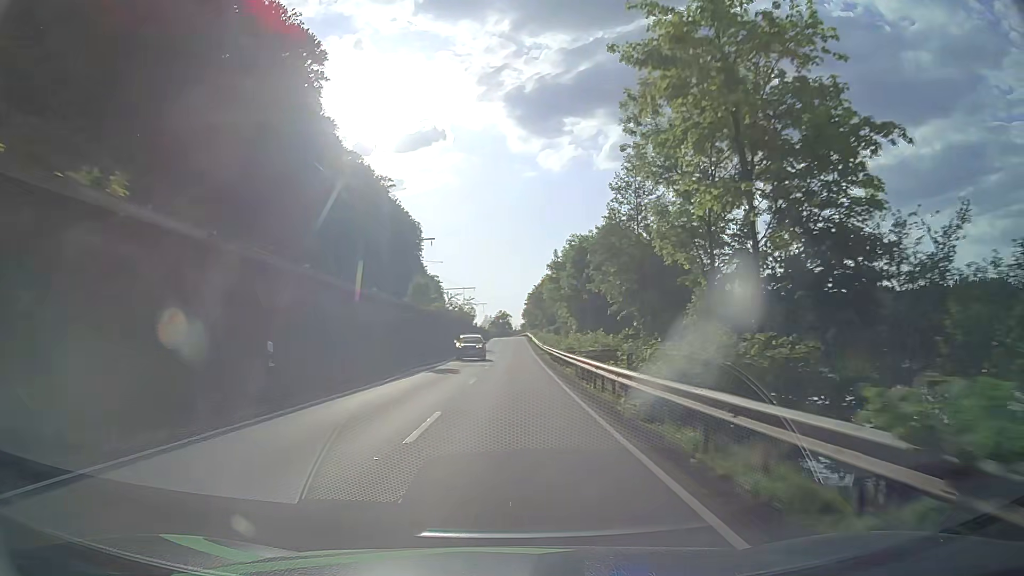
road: primary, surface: asphalt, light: Day
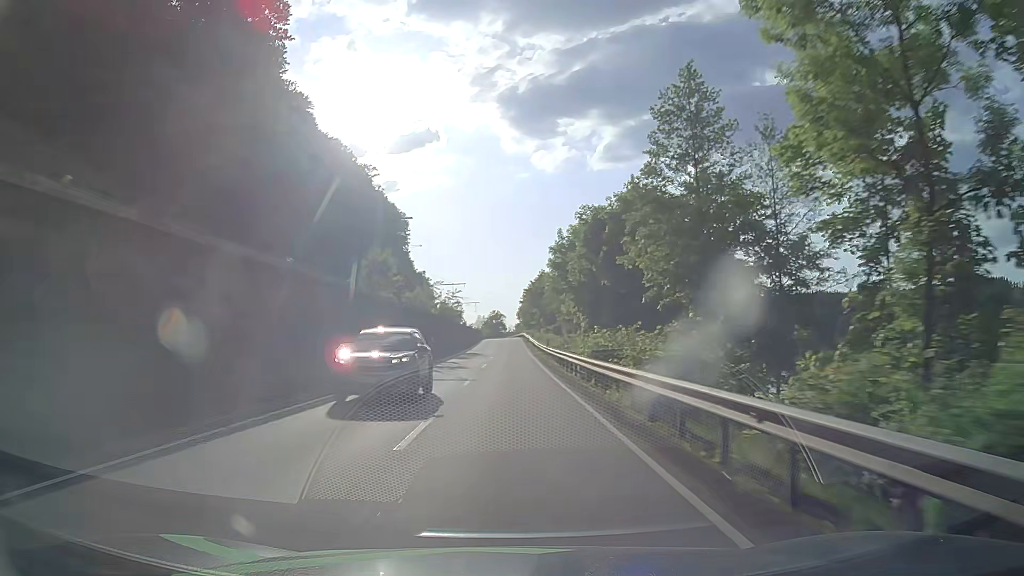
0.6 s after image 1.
(+0.1, +12.9) m; 0°
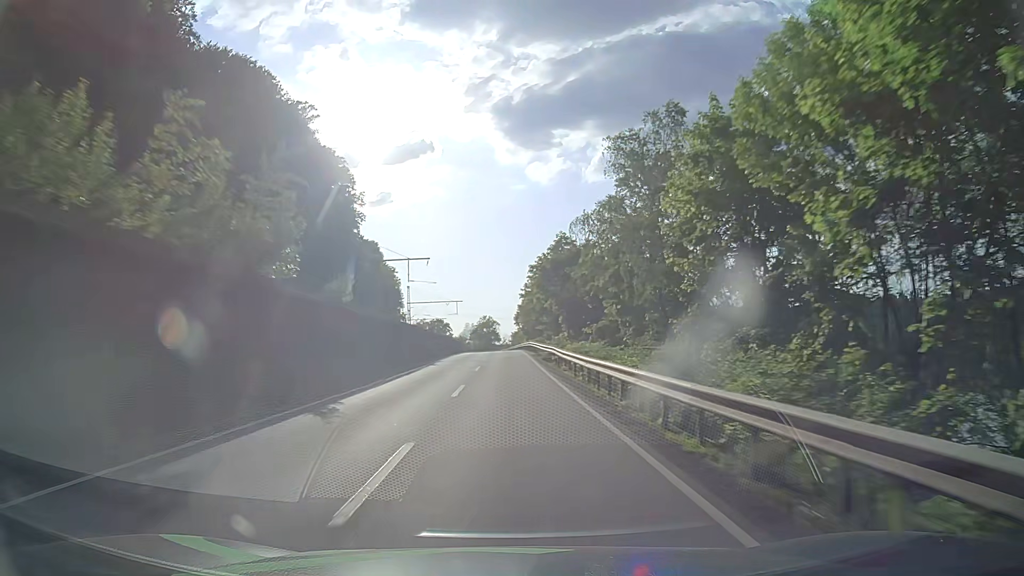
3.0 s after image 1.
(+0.1, +51.2) m; 0°
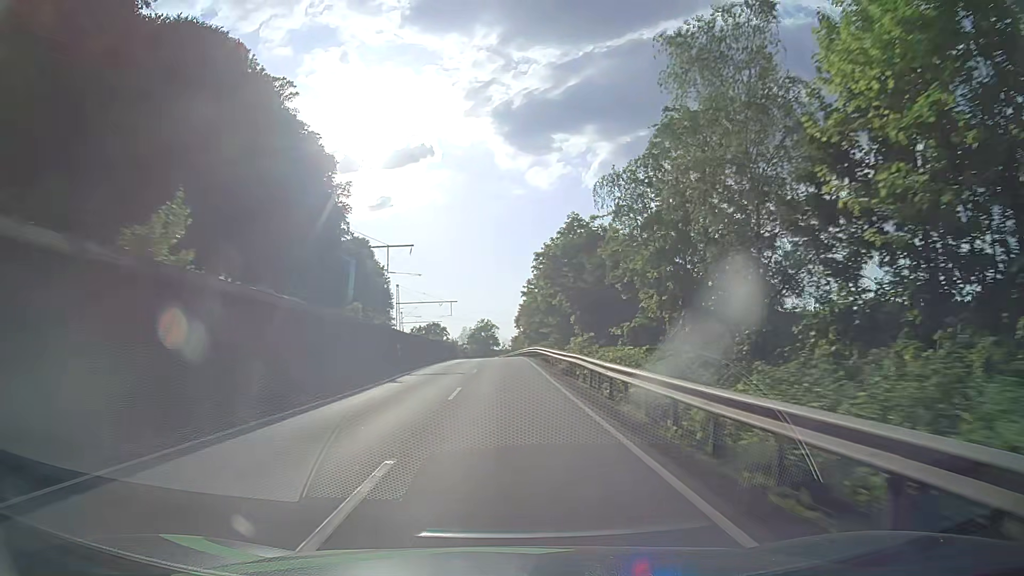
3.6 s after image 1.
(+0.1, +12.8) m; 0°
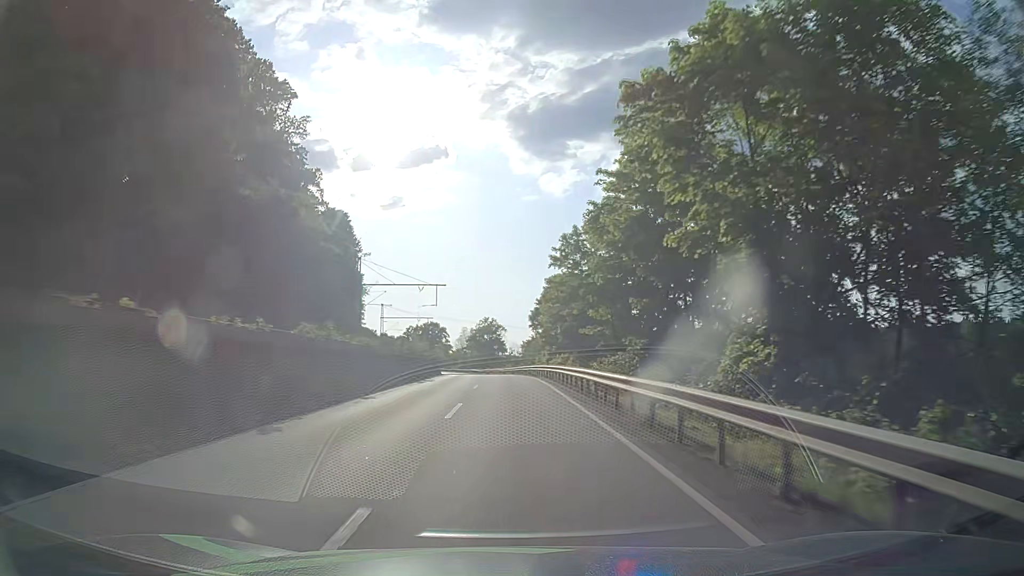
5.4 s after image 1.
(+0.1, +38.1) m; 0°
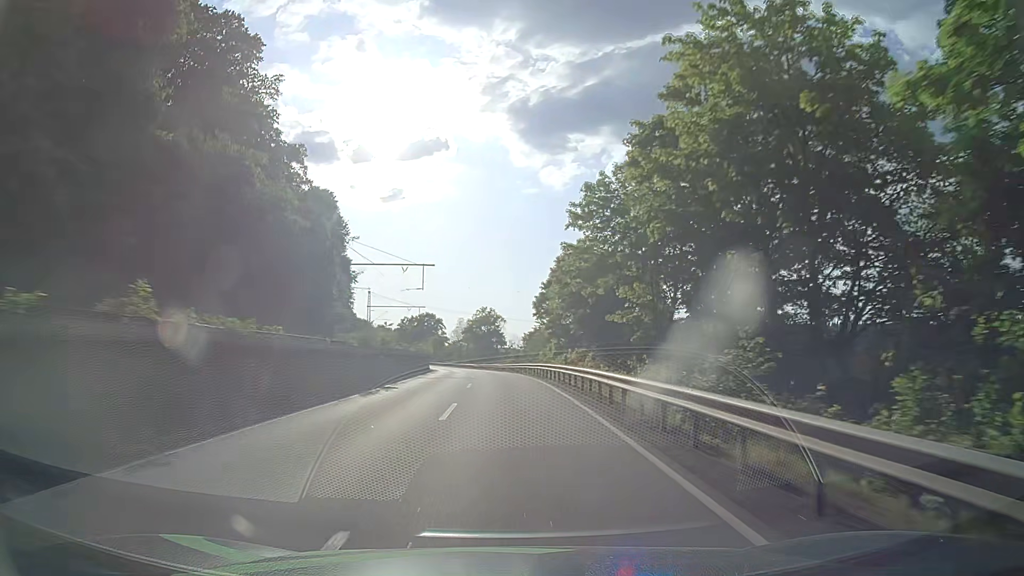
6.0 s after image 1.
(+0.1, +12.7) m; +1°
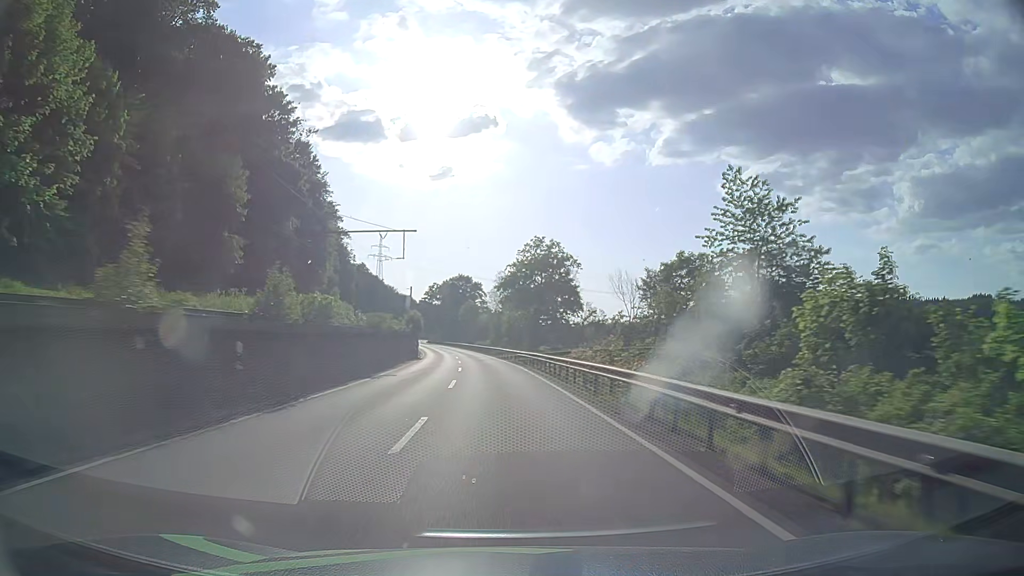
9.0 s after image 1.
(-2.1, +64.3) m; -4°
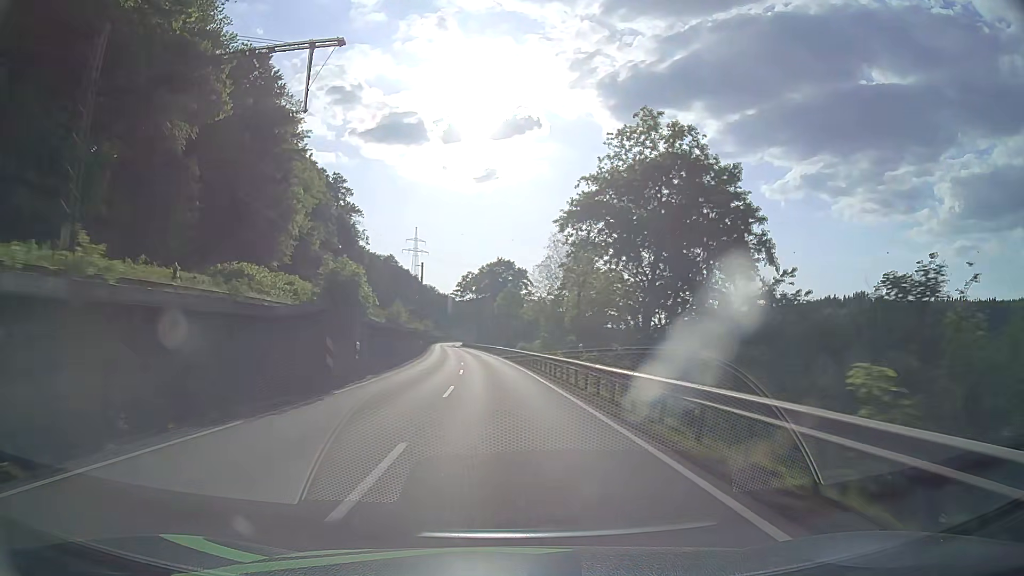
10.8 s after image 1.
(-1.5, +39.0) m; -4°
(0, +10) (0, +20) (-1, +30) (-1, +40) (-2, +50) (-3, +60) (-4, +70) (-4, +80) (-5, +90) (-6, +100) m
